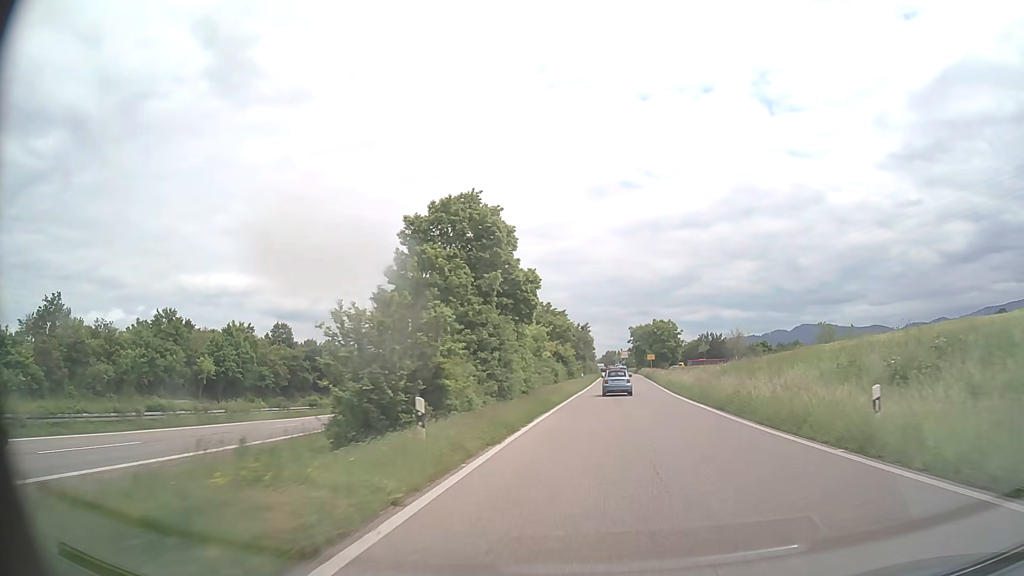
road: trunk_link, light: Day
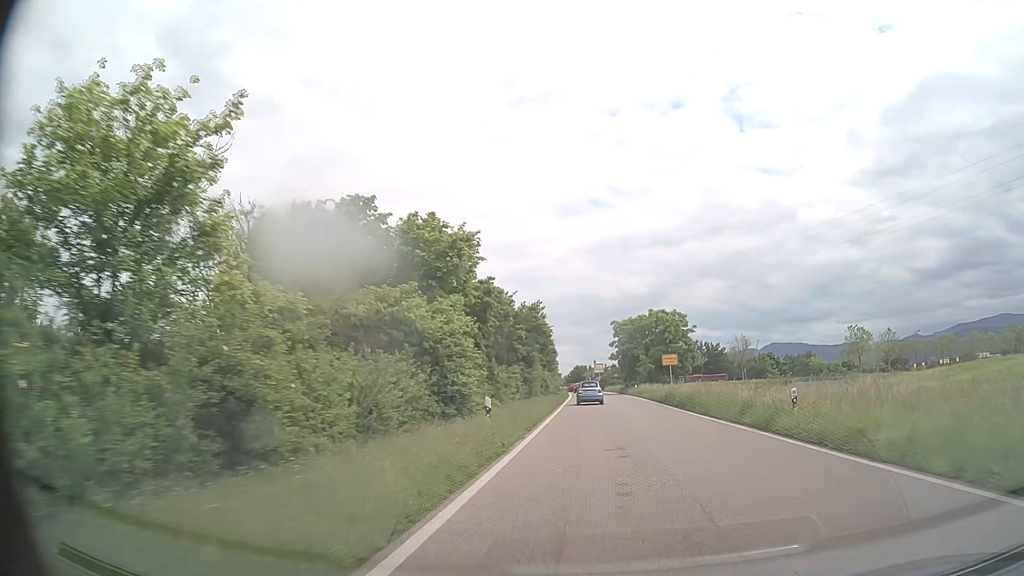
(+1.3, +44.5) m; +3°
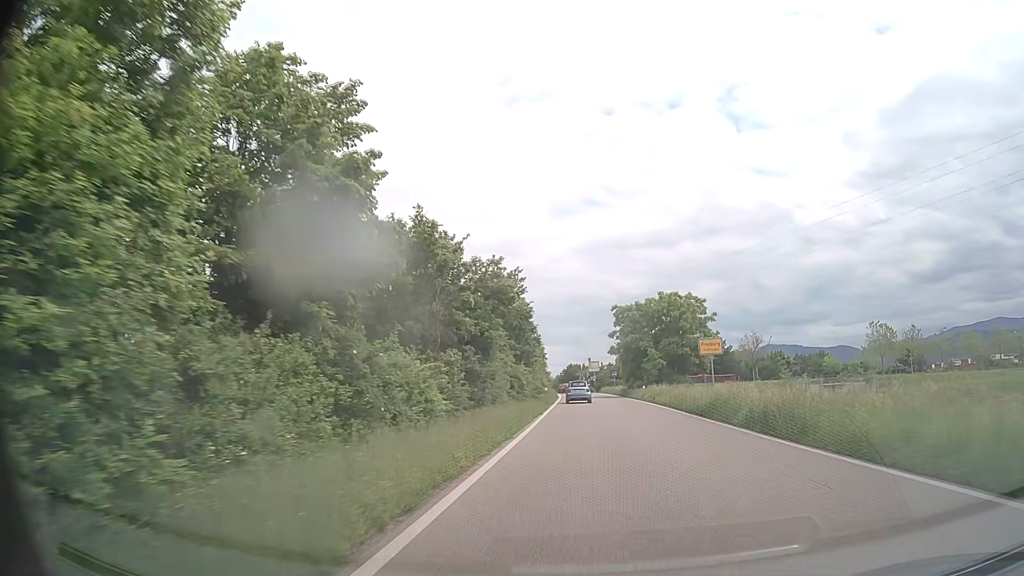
(0.0, +15.2) m; 0°
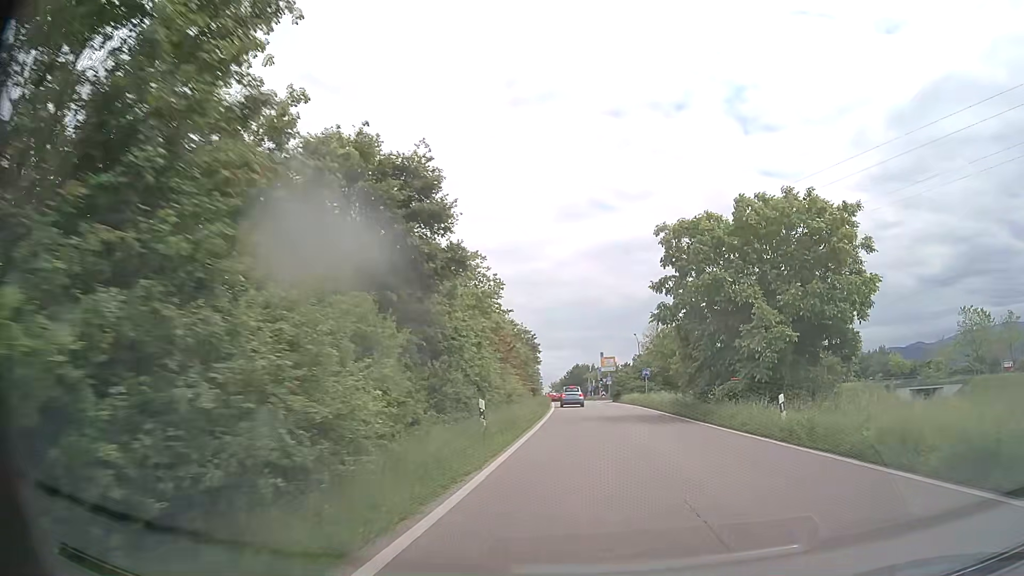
(-0.3, +34.3) m; -1°
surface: asphalt
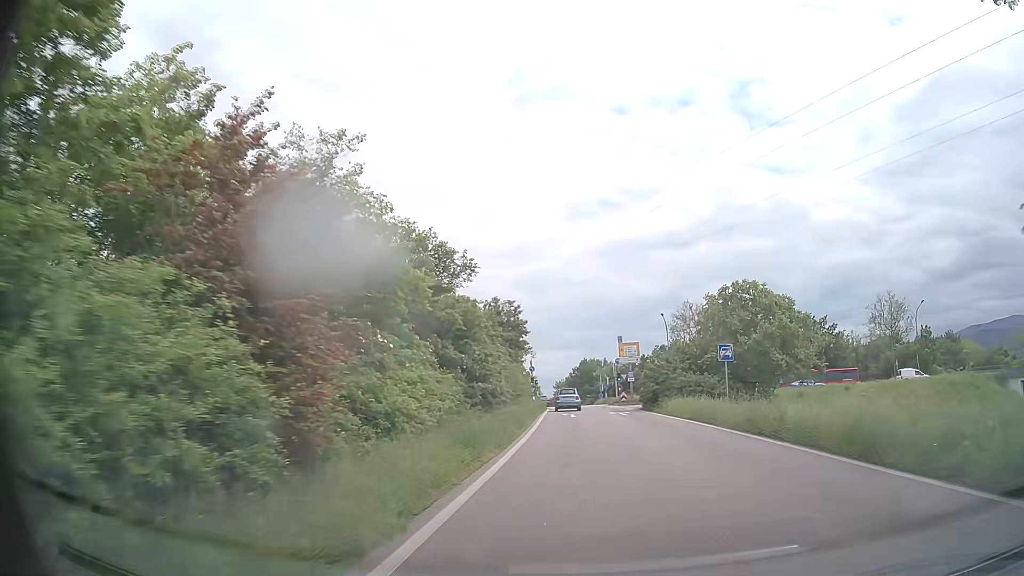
(-0.2, +26.6) m; -1°
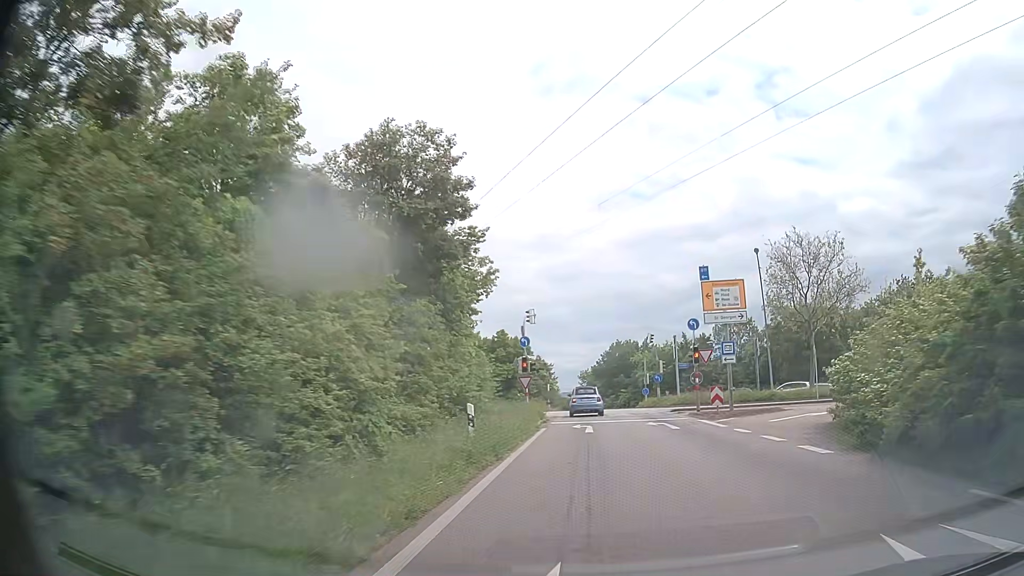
(-0.6, +32.8) m; -2°
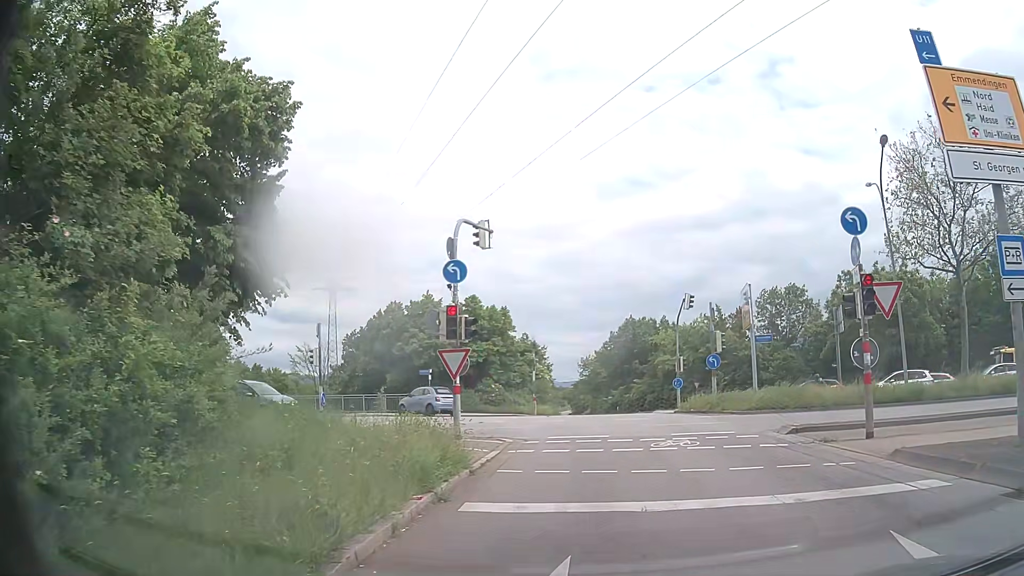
(-0.1, +19.1) m; +1°
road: primary_link
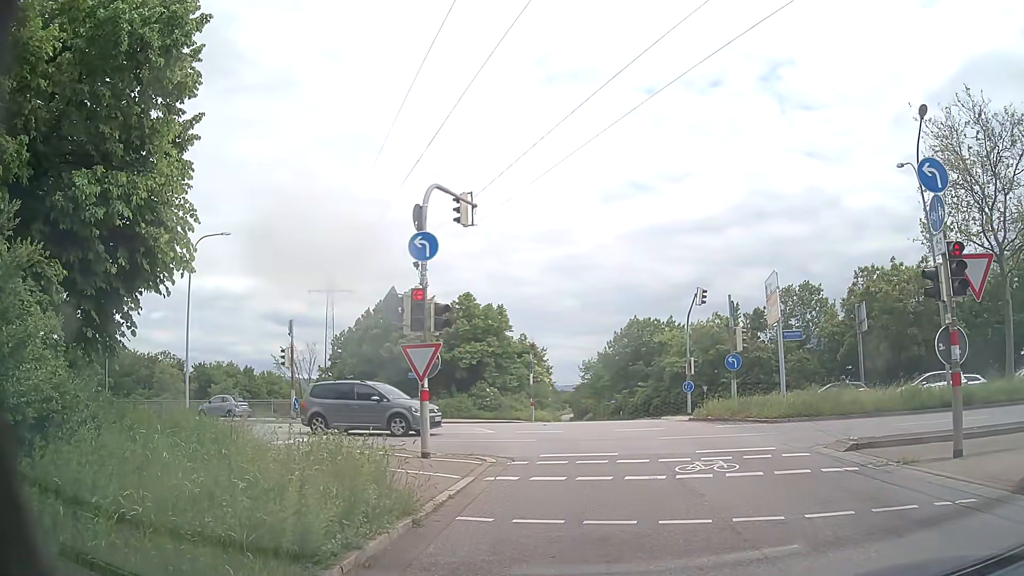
(0.0, +3.1) m; -1°
(0, +10) (-1, +20) (-5, +29) (-13, +35) (-23, +37) (-33, +39) (-43, +40) (-52, +42) (-62, +43) (-72, +45) m
